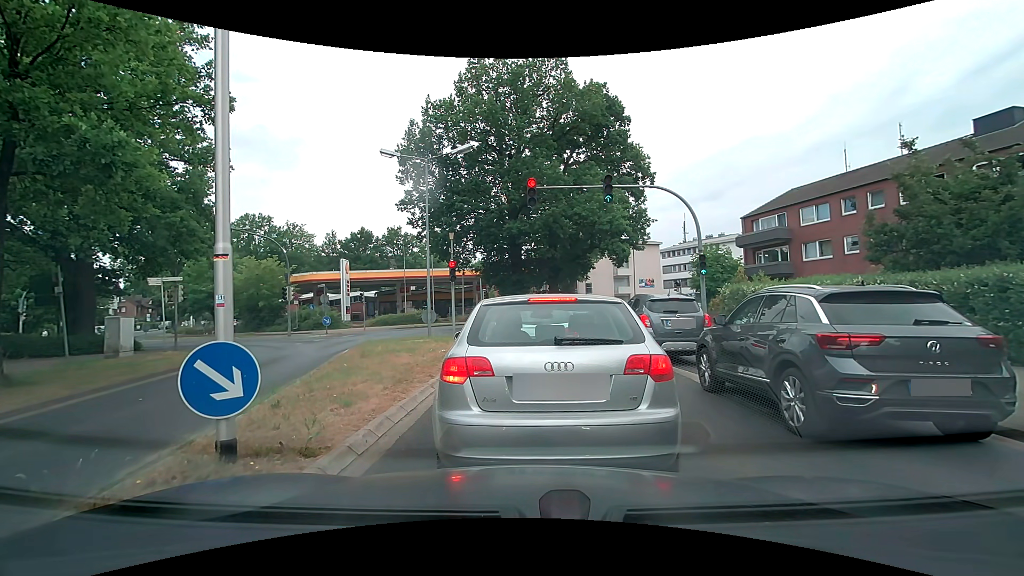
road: tertiary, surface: asphalt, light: Day
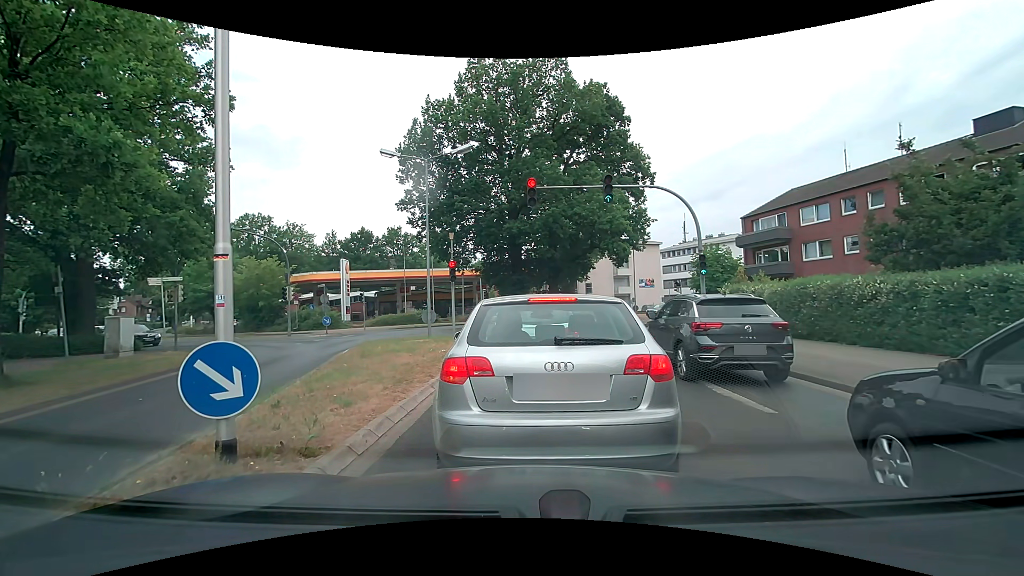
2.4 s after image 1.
(0.0, 0.0) m; 0°
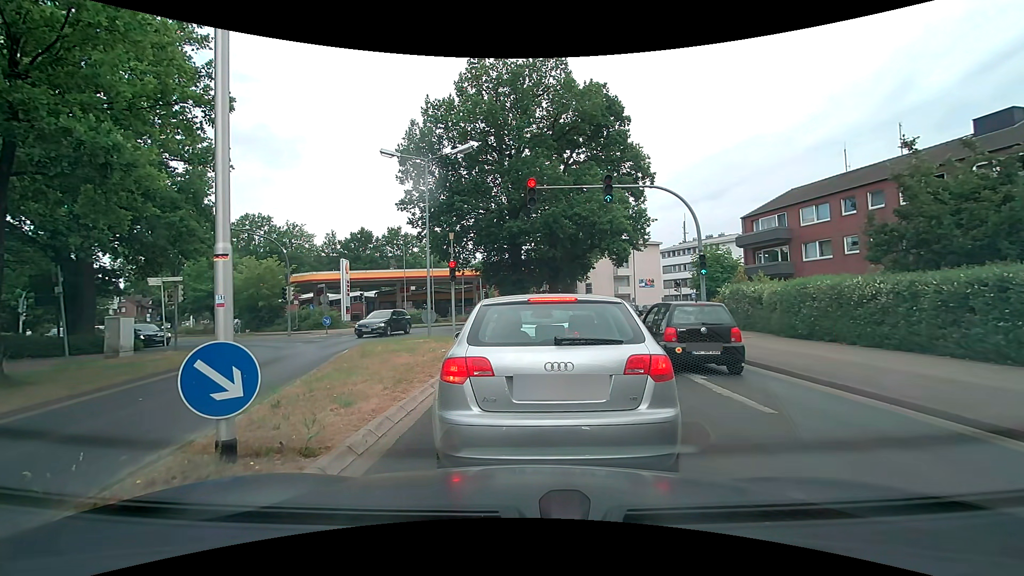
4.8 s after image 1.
(0.0, 0.0) m; 0°
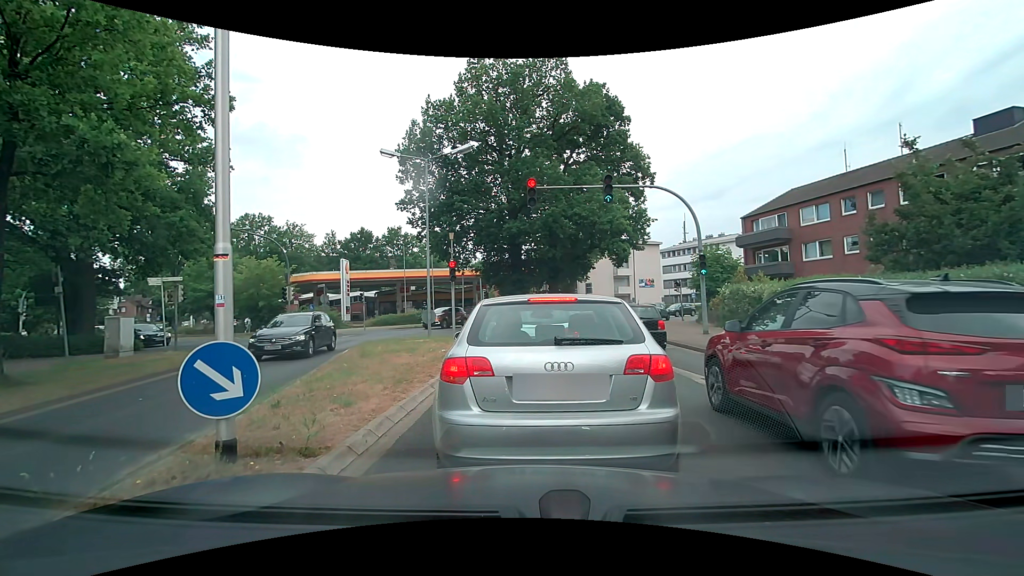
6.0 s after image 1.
(0.0, 0.0) m; 0°
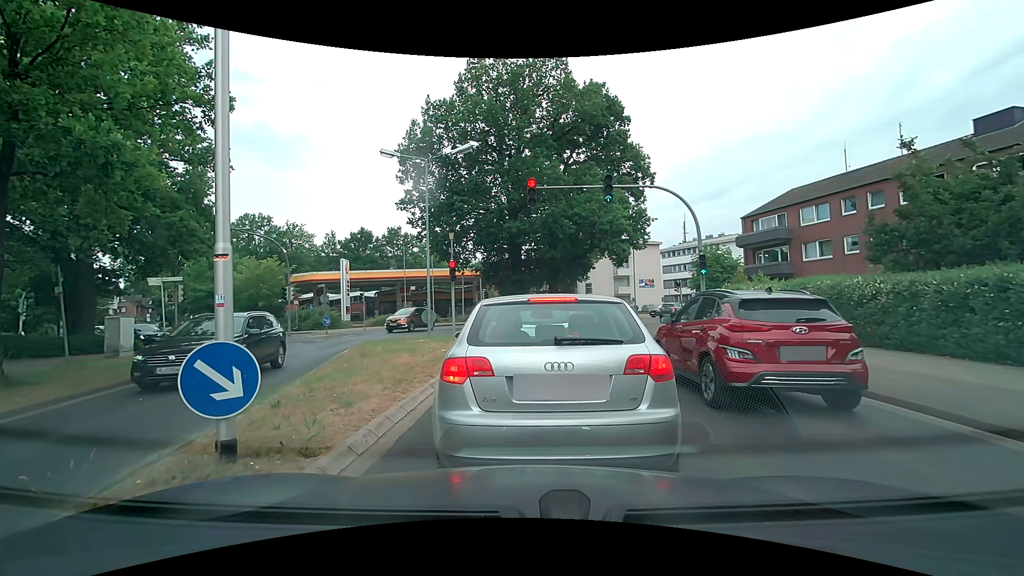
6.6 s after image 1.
(0.0, 0.0) m; 0°
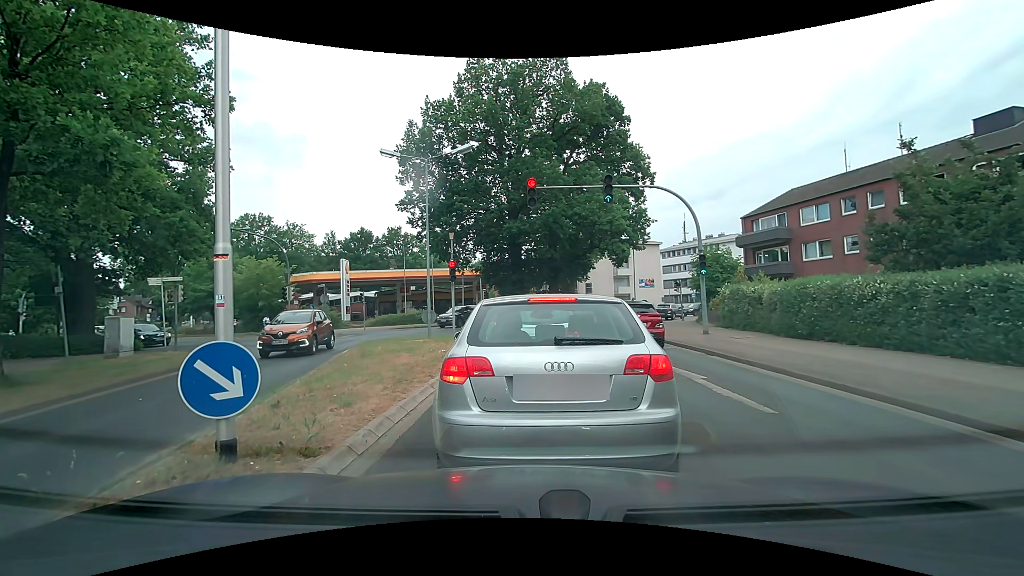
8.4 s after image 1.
(0.0, 0.0) m; 0°
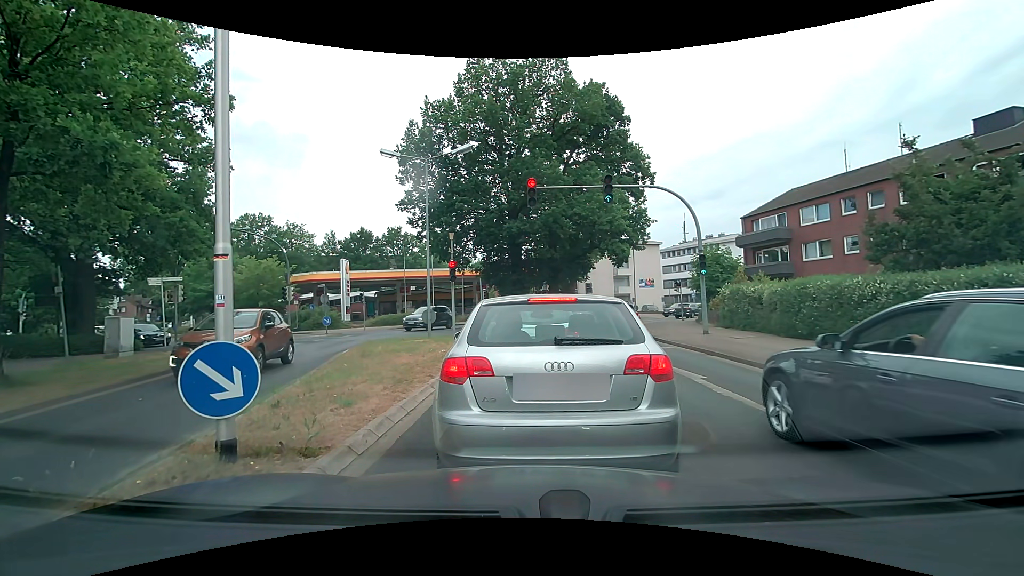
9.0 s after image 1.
(0.0, 0.0) m; 0°
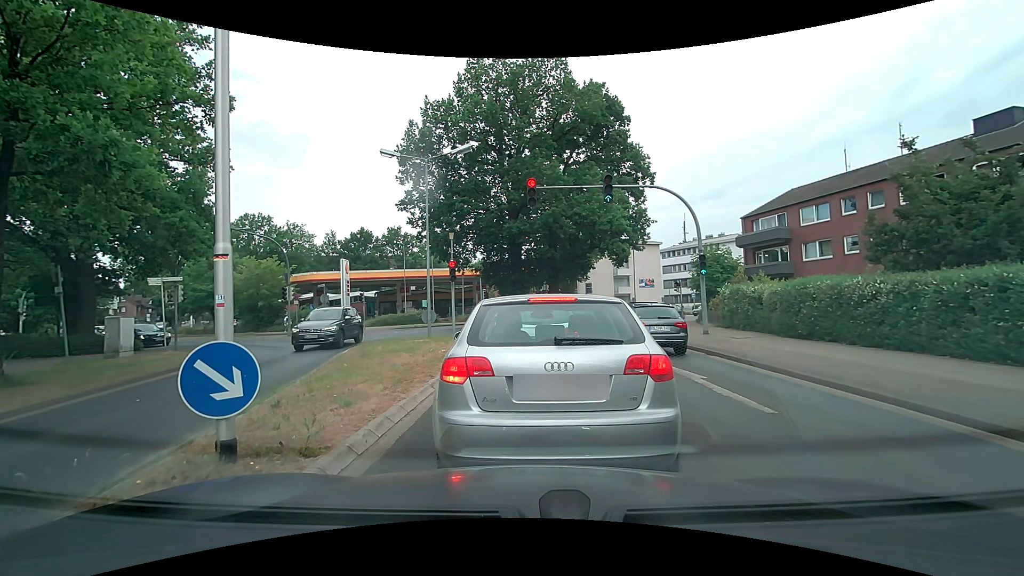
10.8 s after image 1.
(0.0, 0.0) m; 0°
